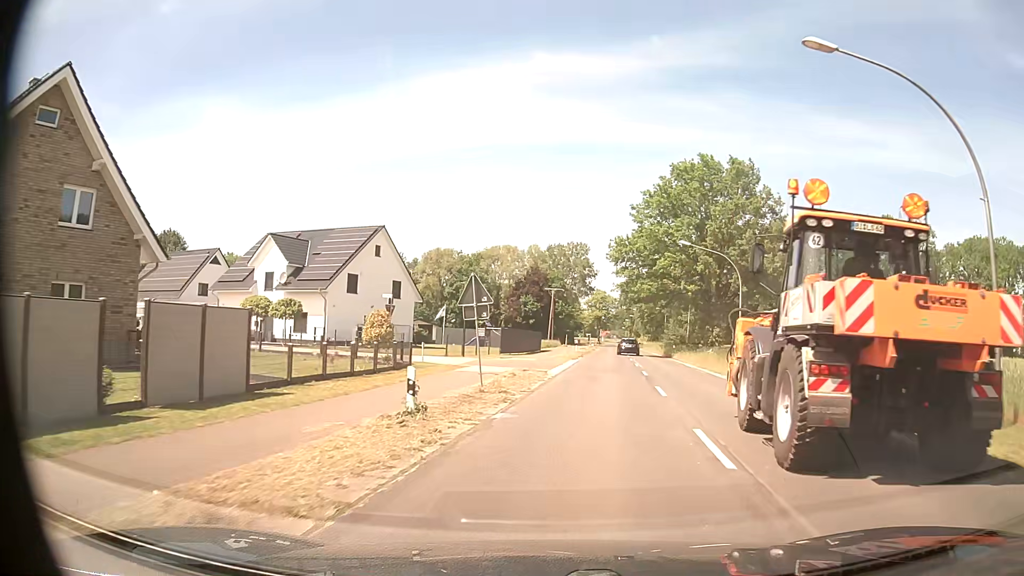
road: secondary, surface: asphalt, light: Day
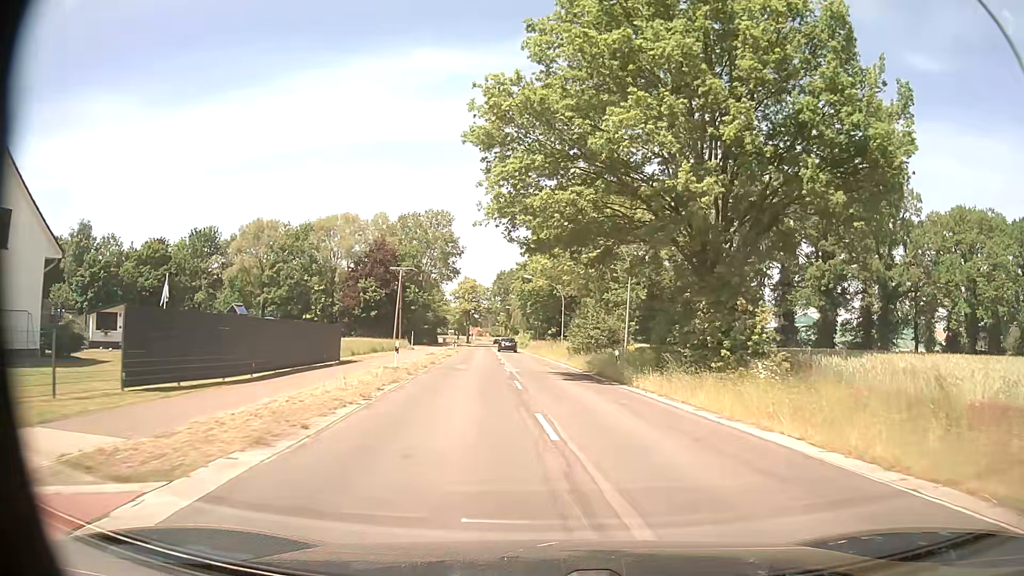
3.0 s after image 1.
(+3.2, +34.6) m; +10°
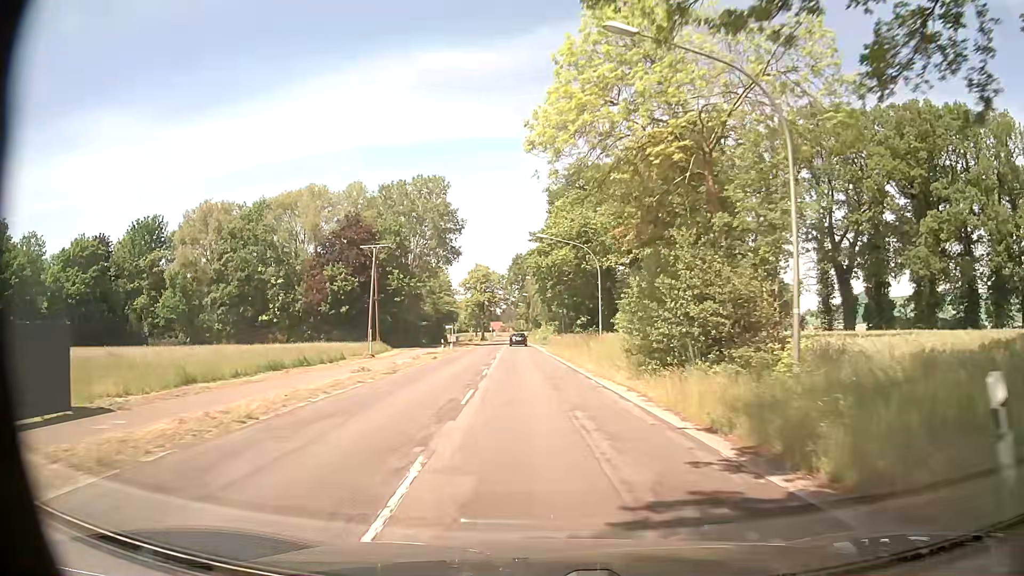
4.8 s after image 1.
(-0.1, +23.3) m; -2°
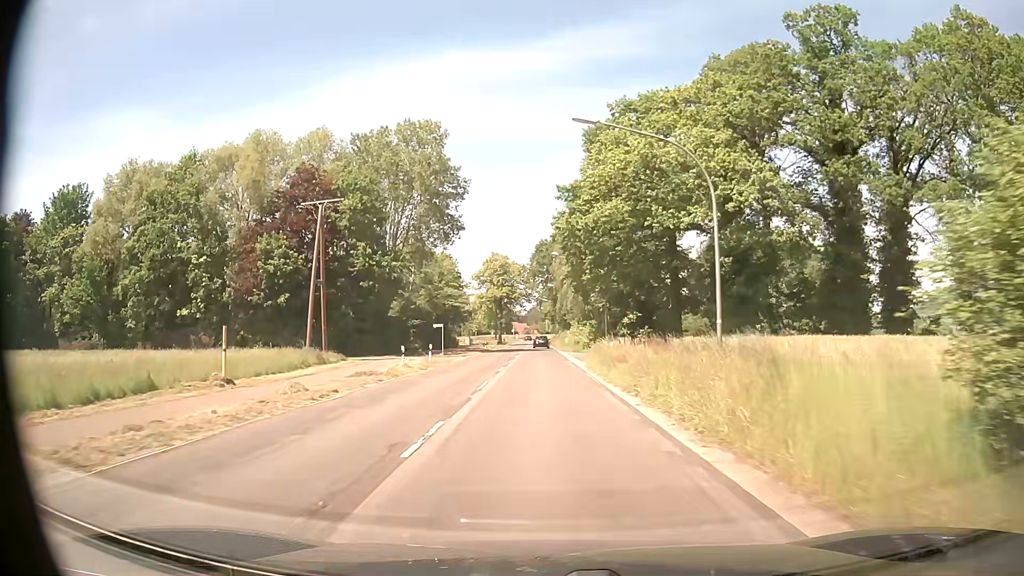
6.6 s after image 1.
(-0.8, +23.5) m; -3°
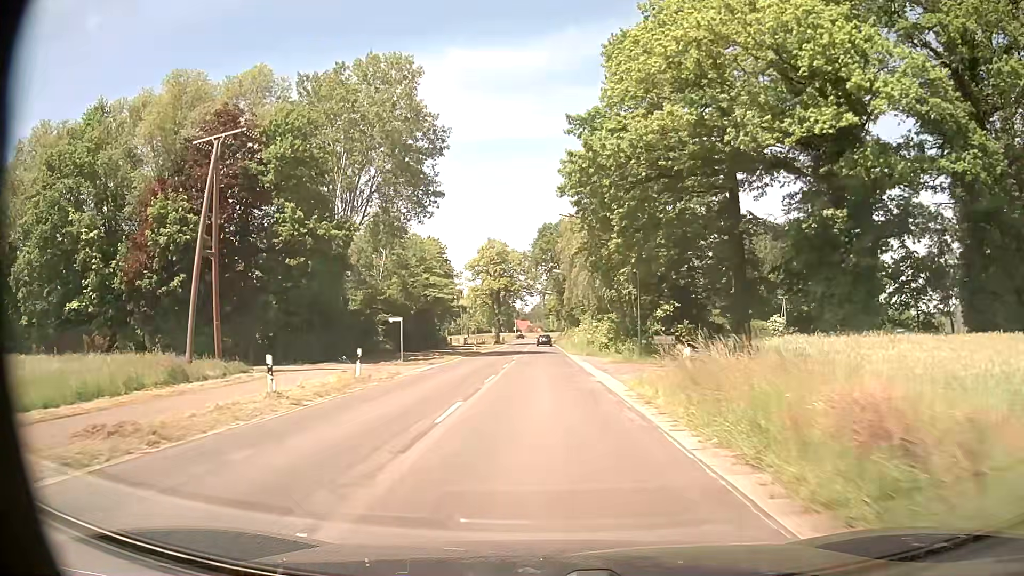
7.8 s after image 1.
(-0.1, +15.5) m; -1°
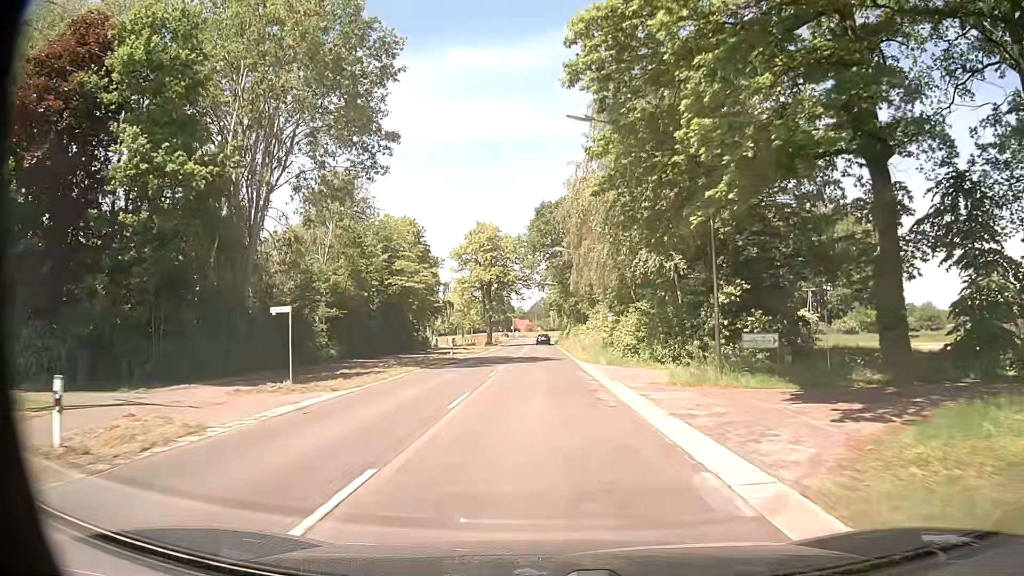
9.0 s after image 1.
(0.0, +15.4) m; 0°
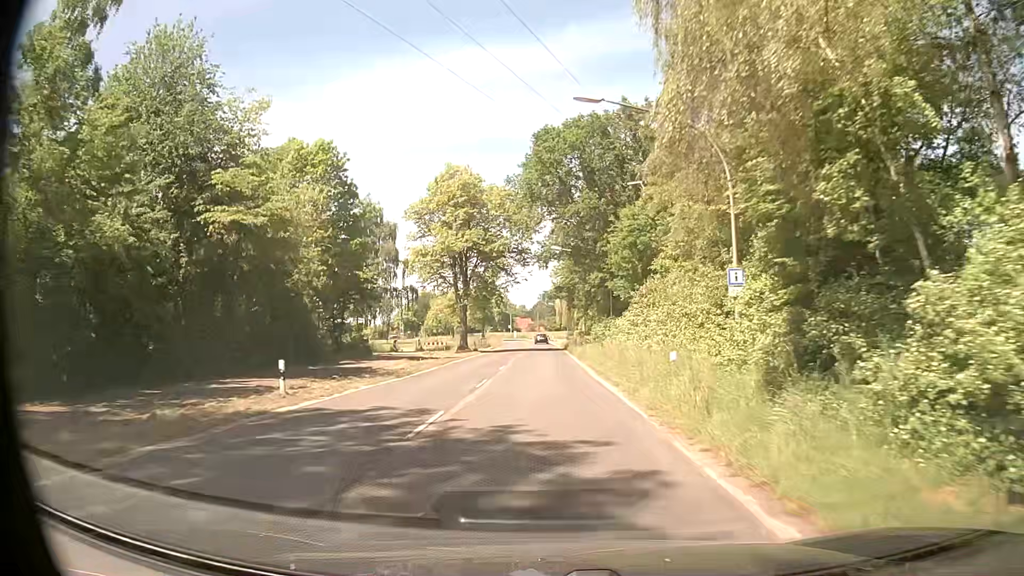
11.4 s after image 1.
(-0.1, +30.6) m; -1°
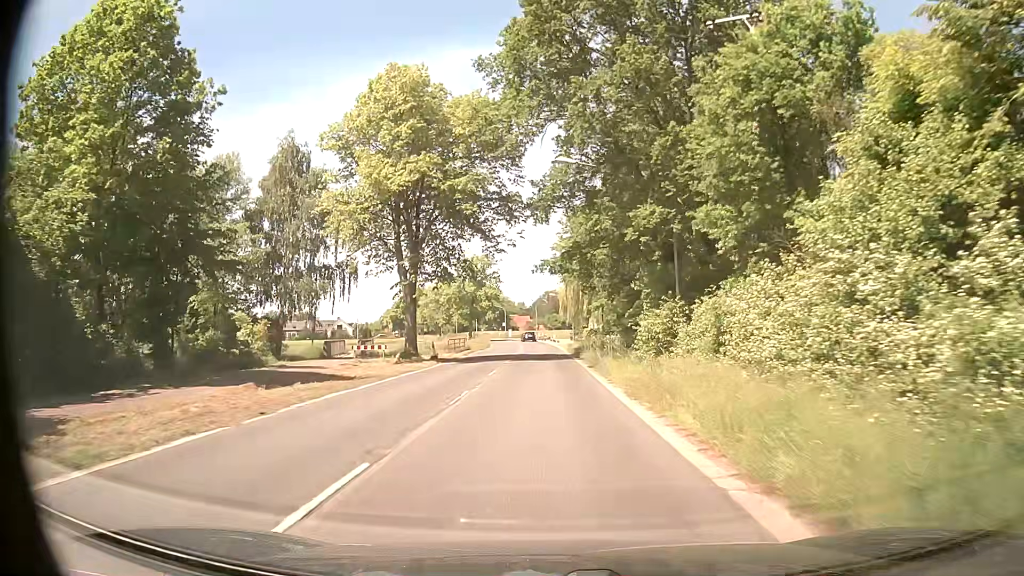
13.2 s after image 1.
(+0.2, +22.9) m; +1°
(0, +10) (0, +20) (0, +30) (0, +40) (-1, +50) (-1, +60) (-1, +70) (-2, +80) (-3, +90) (-4, +100) m
